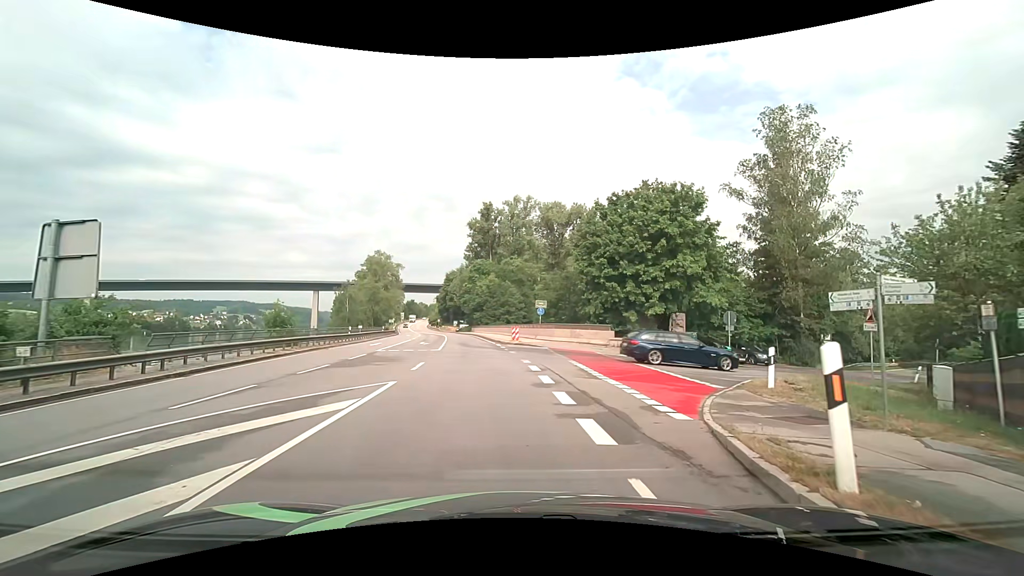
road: primary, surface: asphalt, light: Day
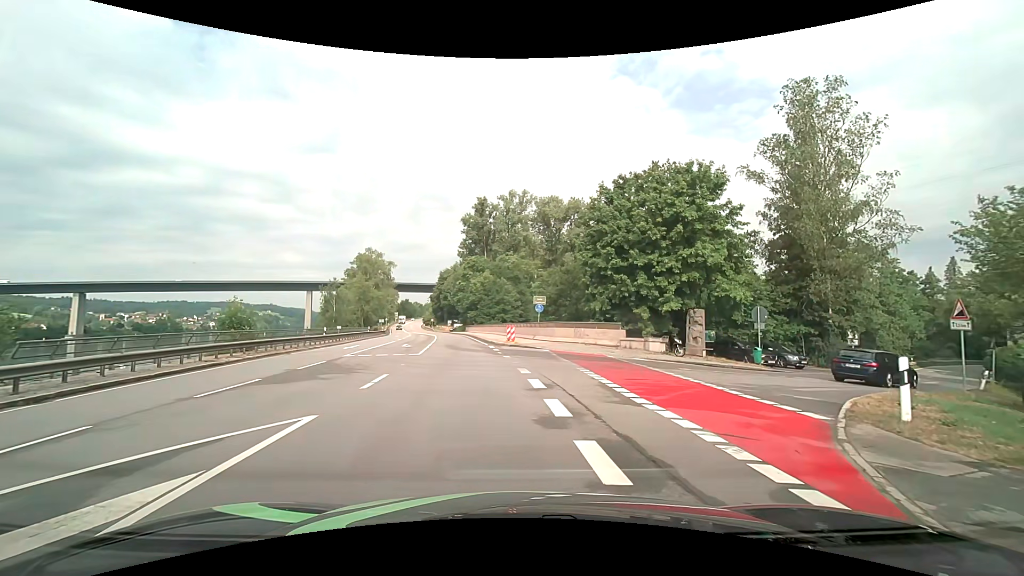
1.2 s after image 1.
(0.0, +4.5) m; 0°
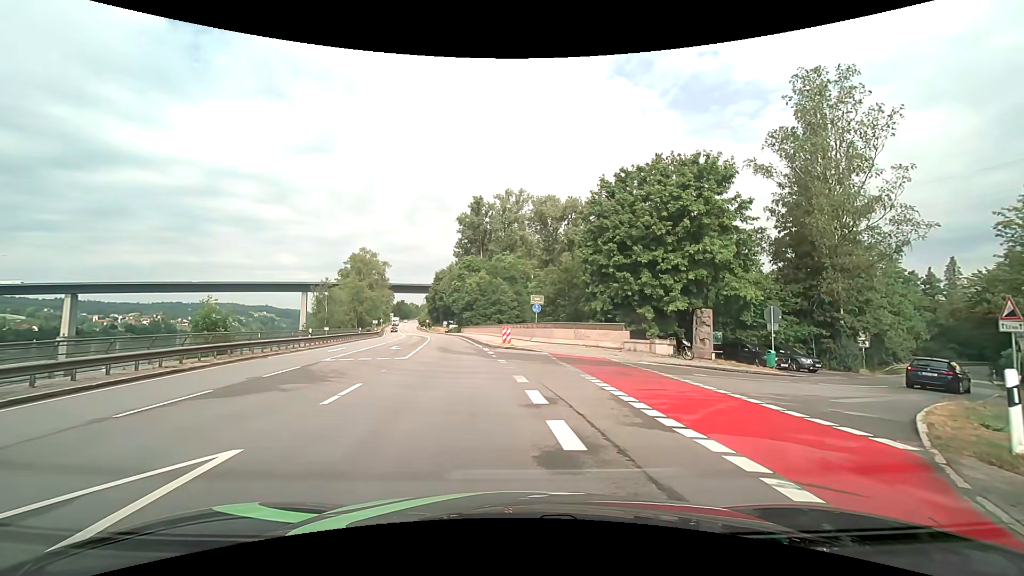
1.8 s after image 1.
(0.0, +1.9) m; +2°
